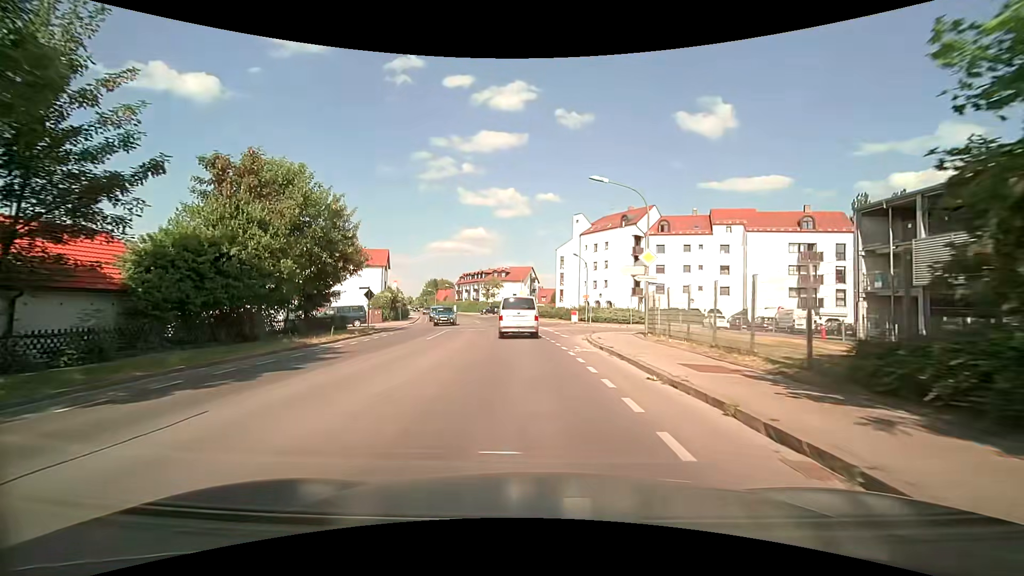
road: secondary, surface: asphalt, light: Day
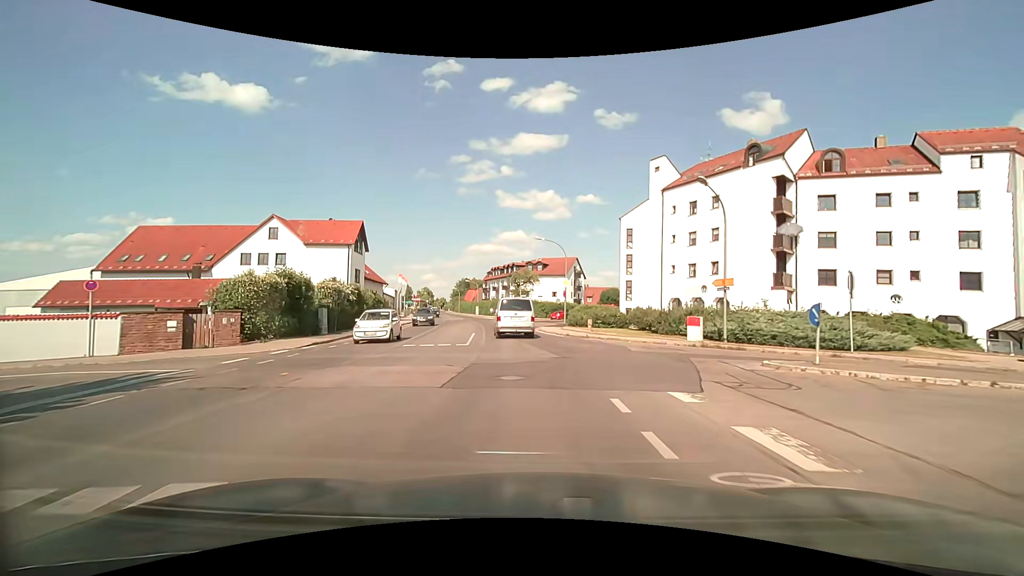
(-1.6, +29.9) m; -5°
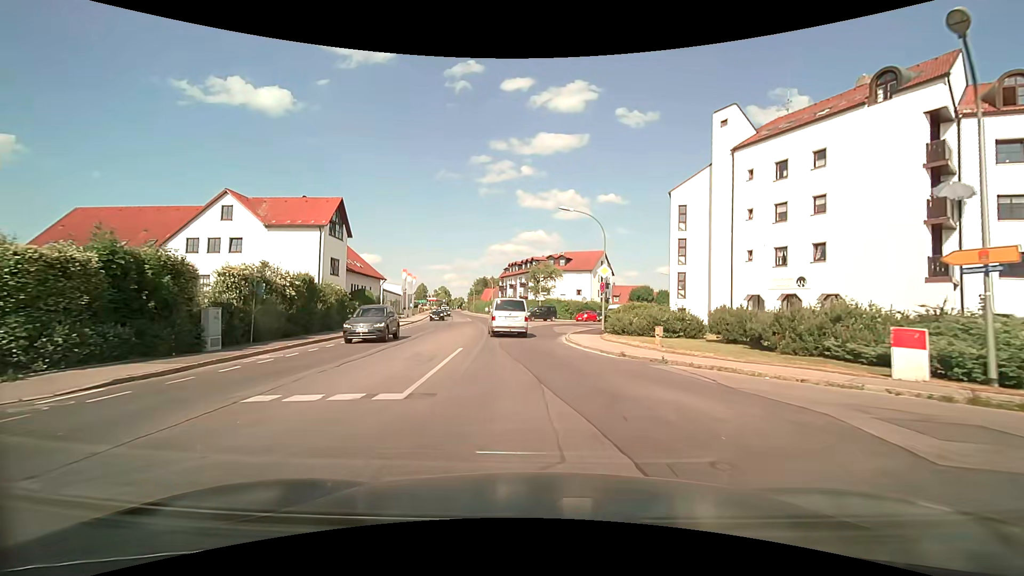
(-0.2, +11.9) m; -2°
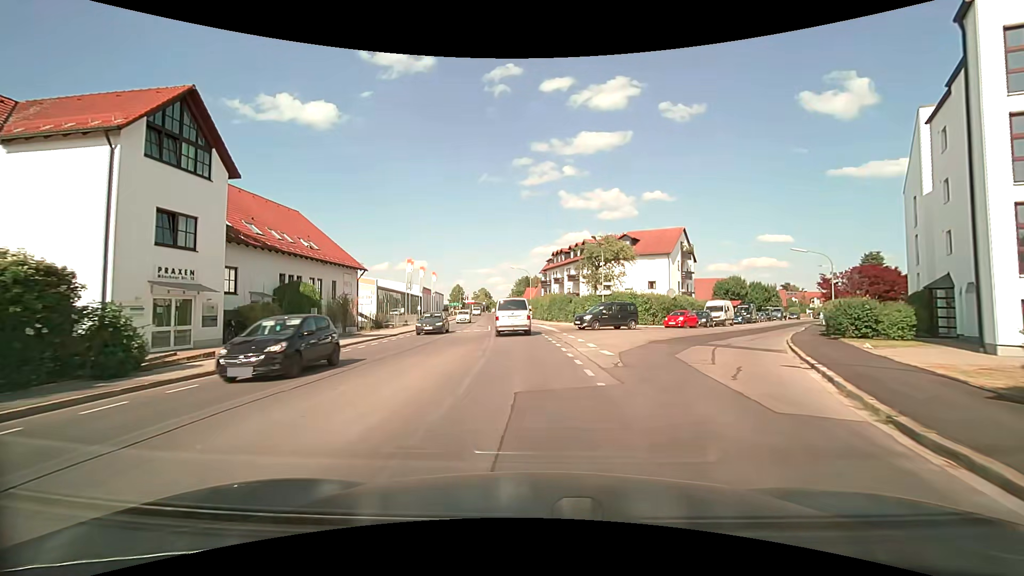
(-1.3, +24.7) m; -6°
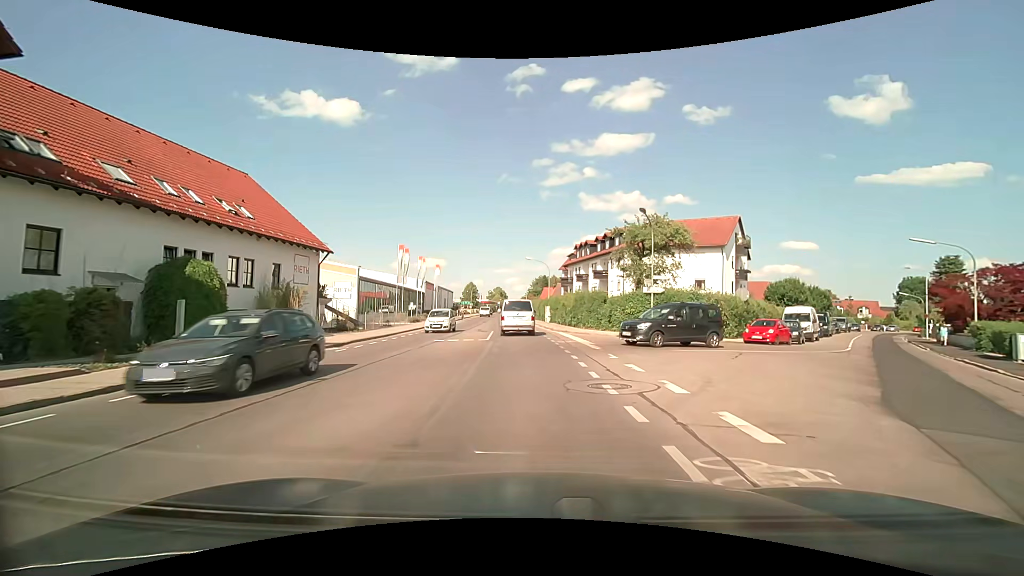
(-0.2, +11.9) m; -2°
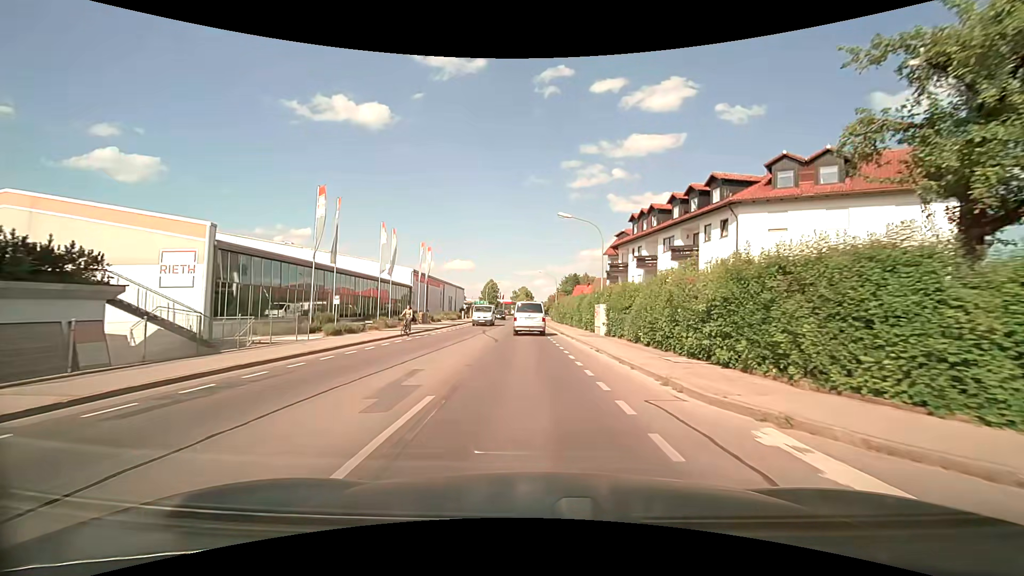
(-0.8, +25.8) m; -3°
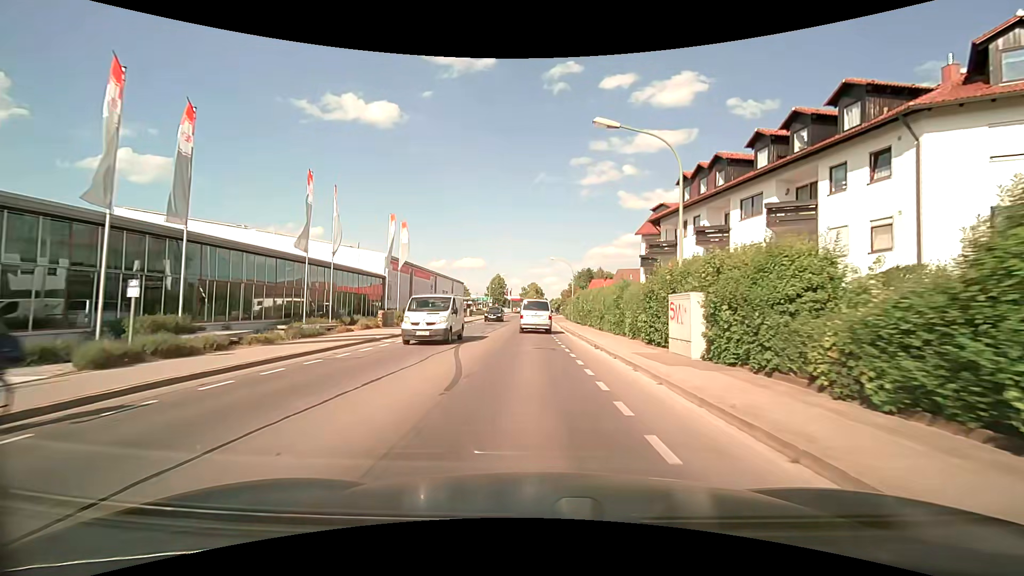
(-0.1, +14.2) m; -1°
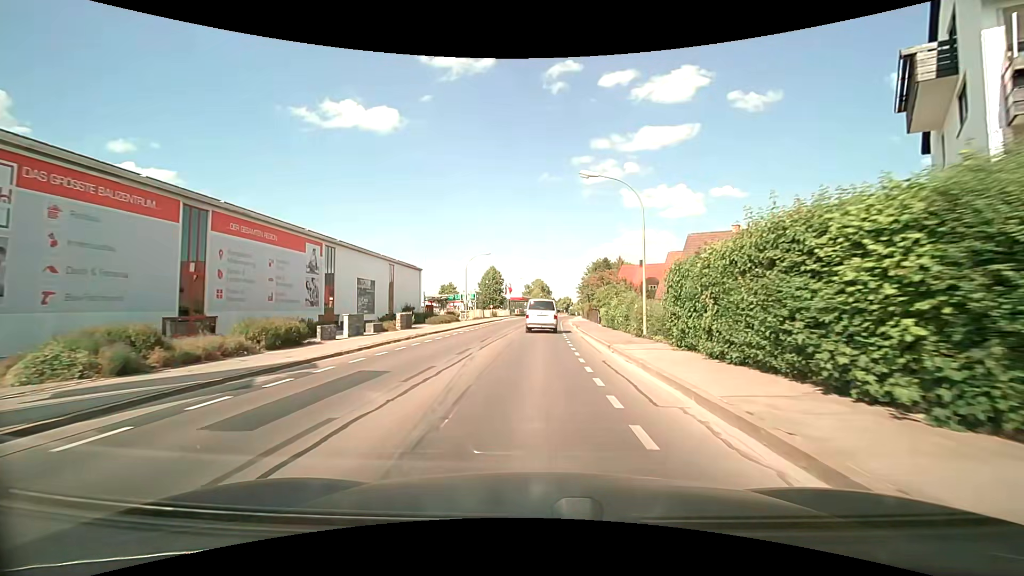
(-0.3, +35.8) m; -1°
(0, +10) (0, +20) (0, +30) (0, +40) (+1, +50) (+1, +60) (+2, +70) (+3, +80) (+4, +90) (+5, +100) m
